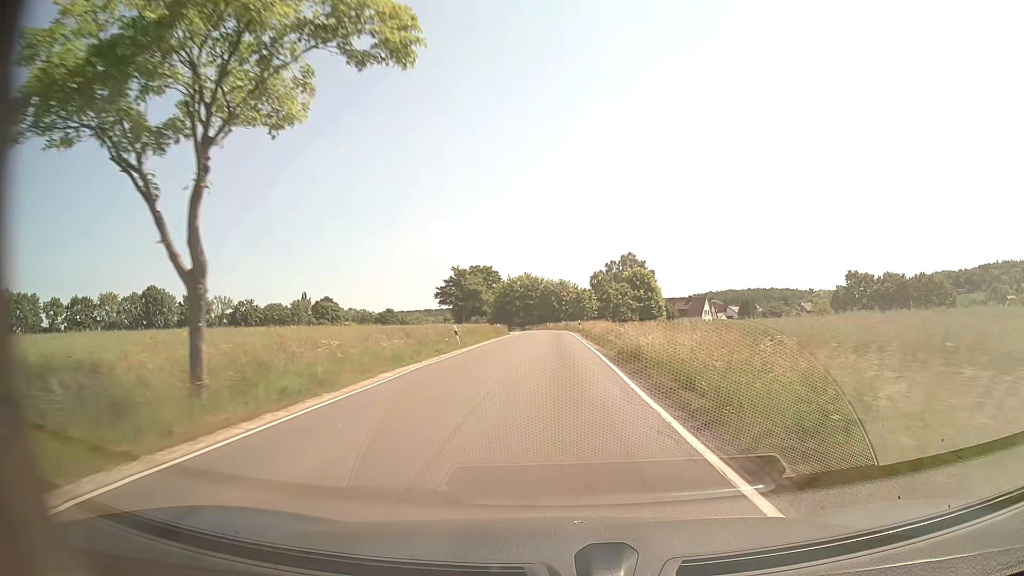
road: secondary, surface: asphalt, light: Day
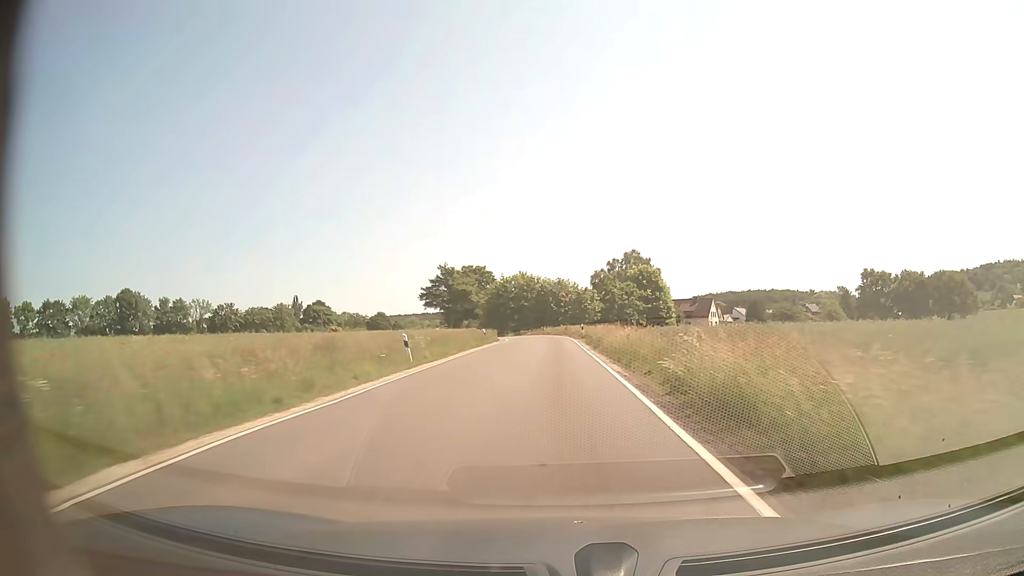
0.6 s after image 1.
(0.0, +10.8) m; 0°
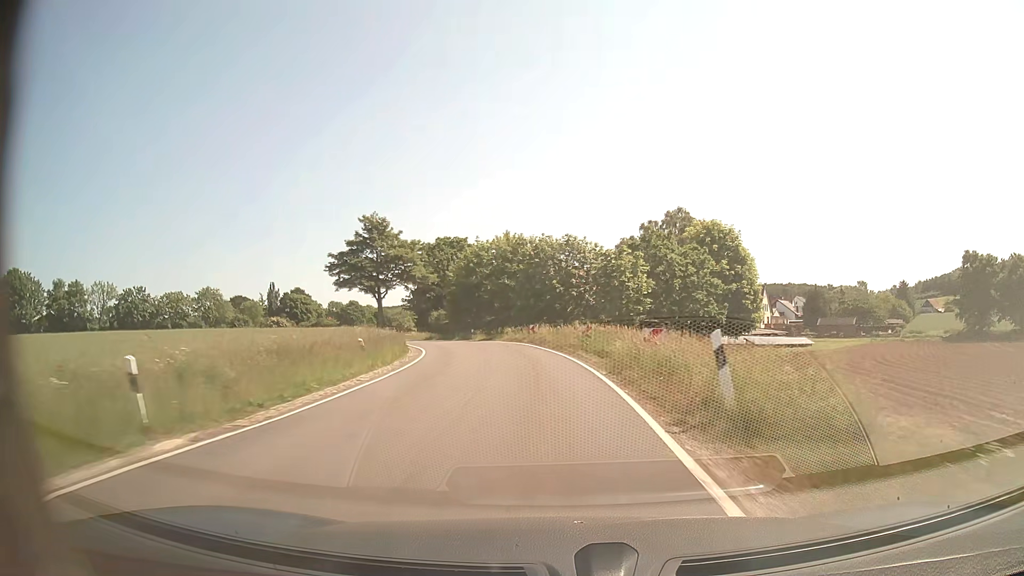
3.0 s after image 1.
(-0.2, +43.1) m; -1°
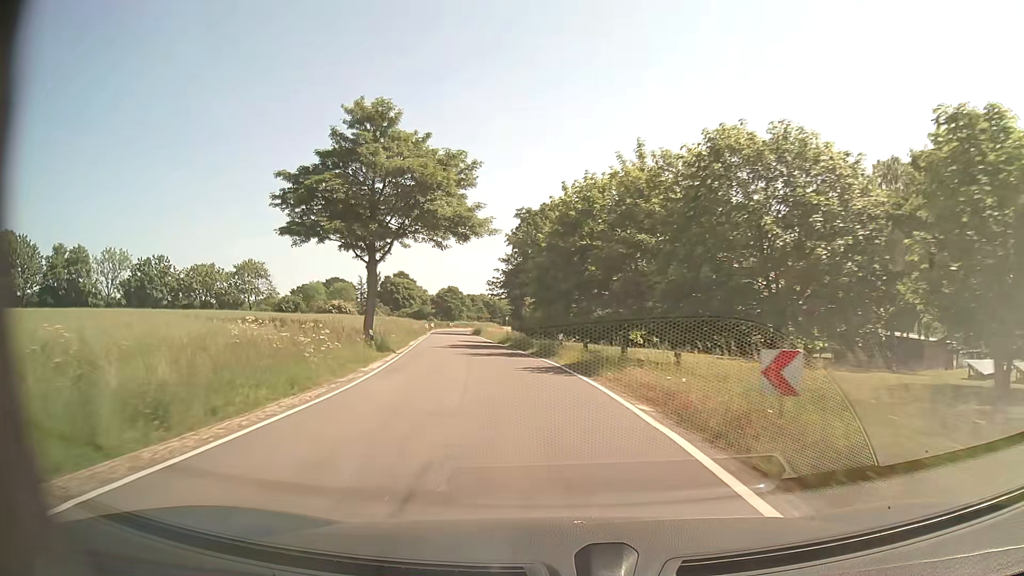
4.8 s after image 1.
(-2.0, +30.4) m; -10°
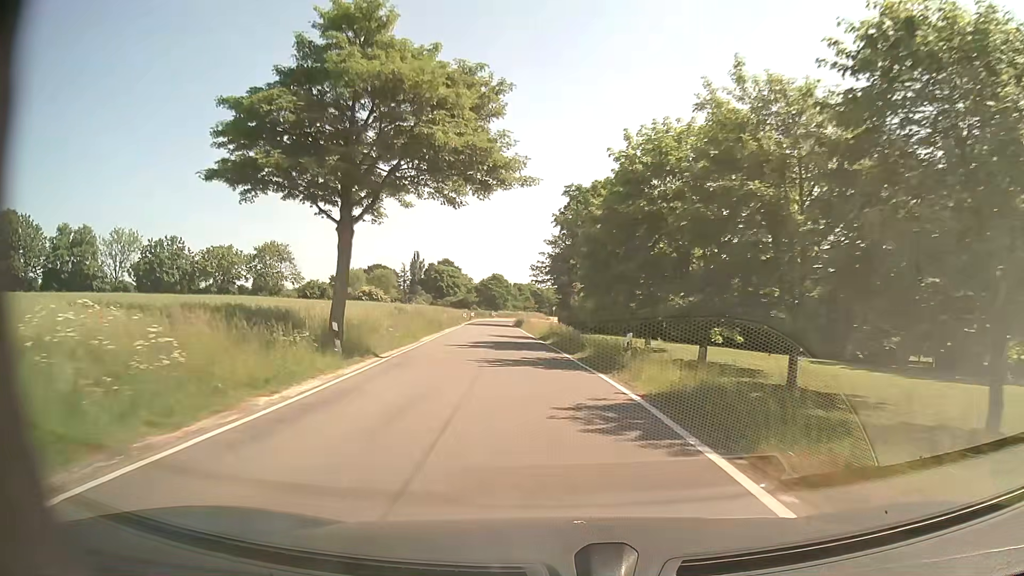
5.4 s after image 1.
(-0.4, +9.6) m; -4°
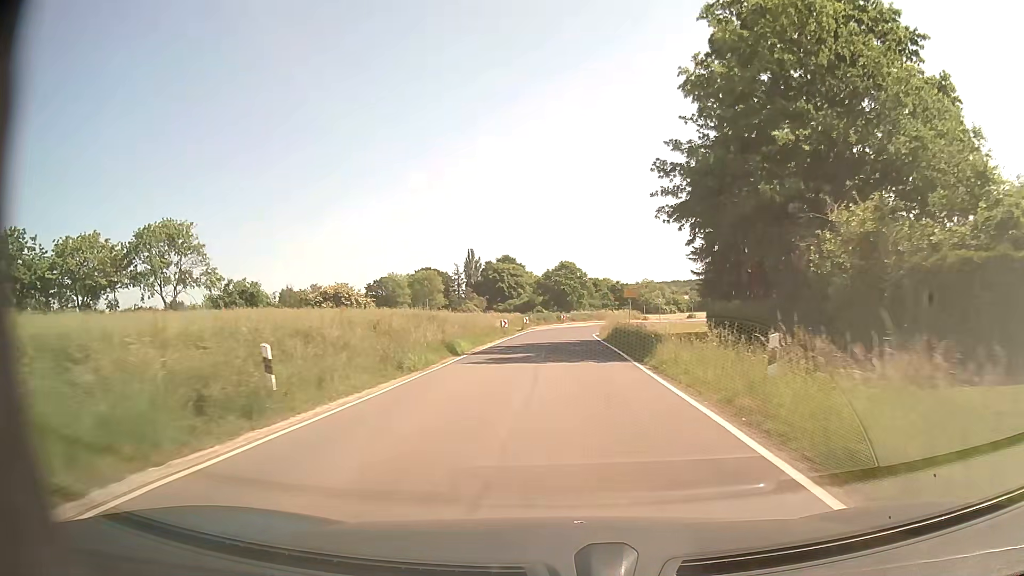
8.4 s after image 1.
(-4.0, +47.1) m; -7°
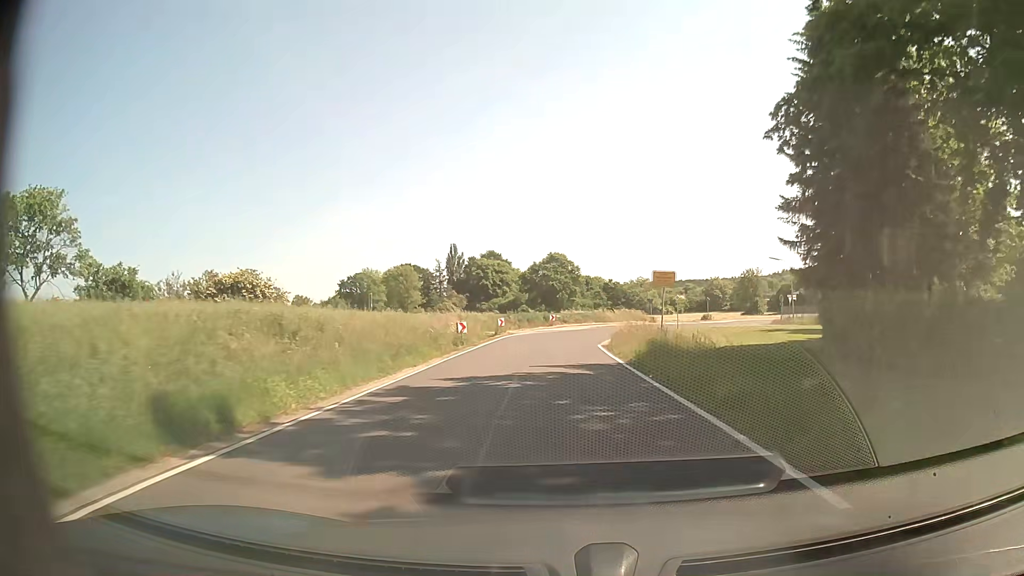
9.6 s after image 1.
(+0.1, +17.7) m; +1°
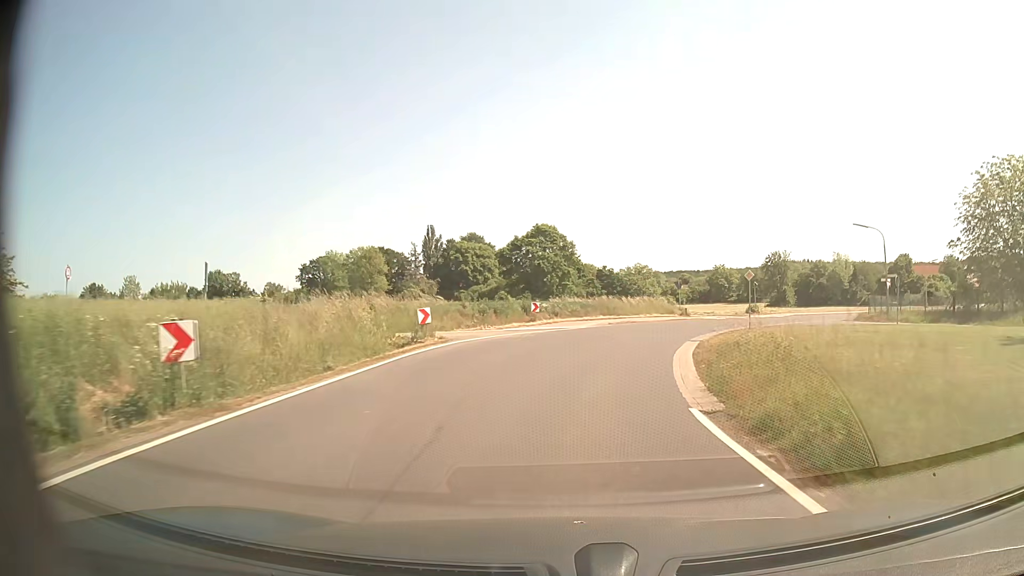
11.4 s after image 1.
(+0.2, +24.9) m; 0°
(0, +10) (+2, +20) (+5, +29) (+10, +38) (+15, +46) (+22, +54) (+30, +60) (+38, +67) (+45, +73) (+53, +80) m
